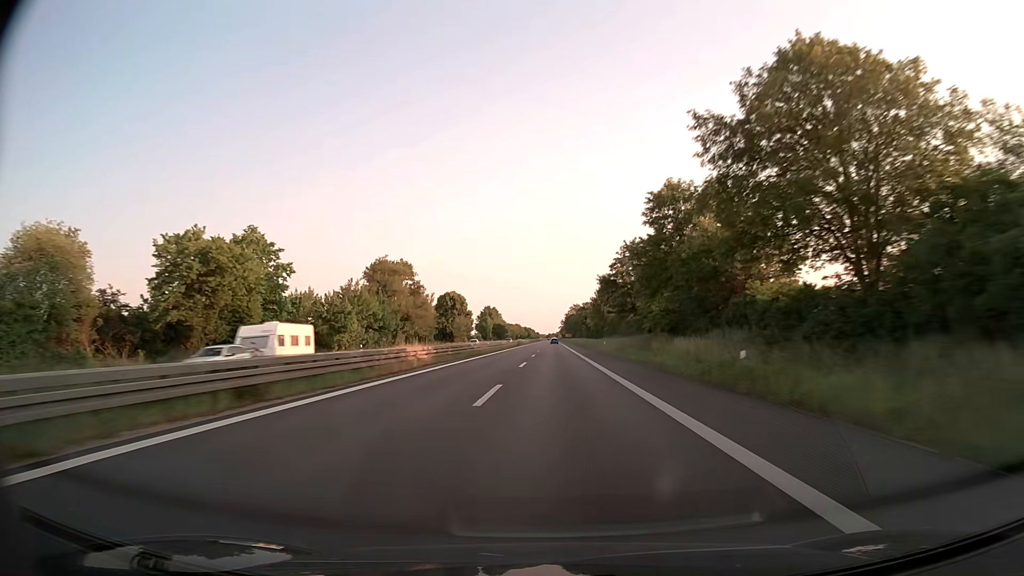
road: trunk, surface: asphalt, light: Day
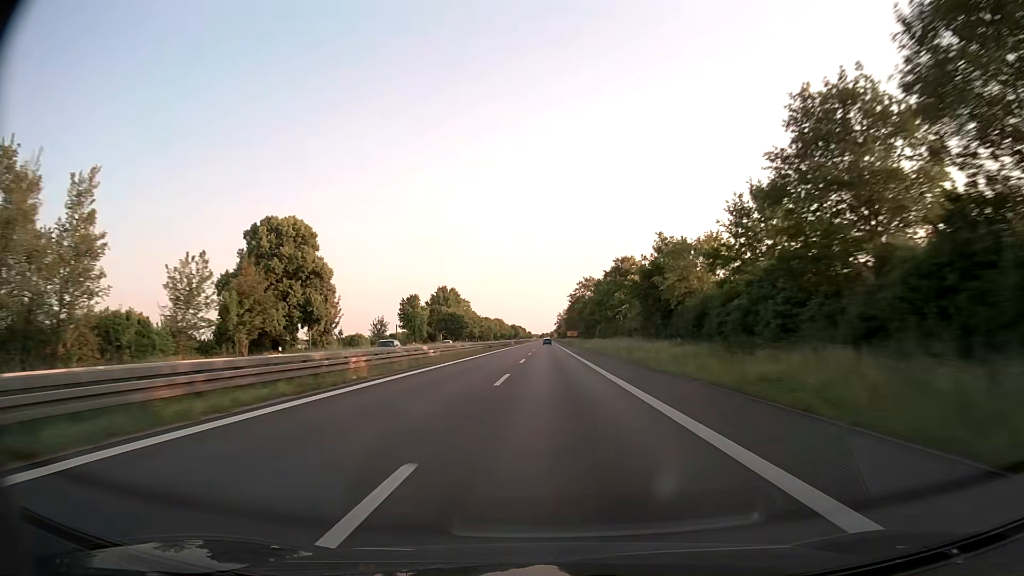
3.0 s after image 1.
(+1.1, +120.4) m; 0°
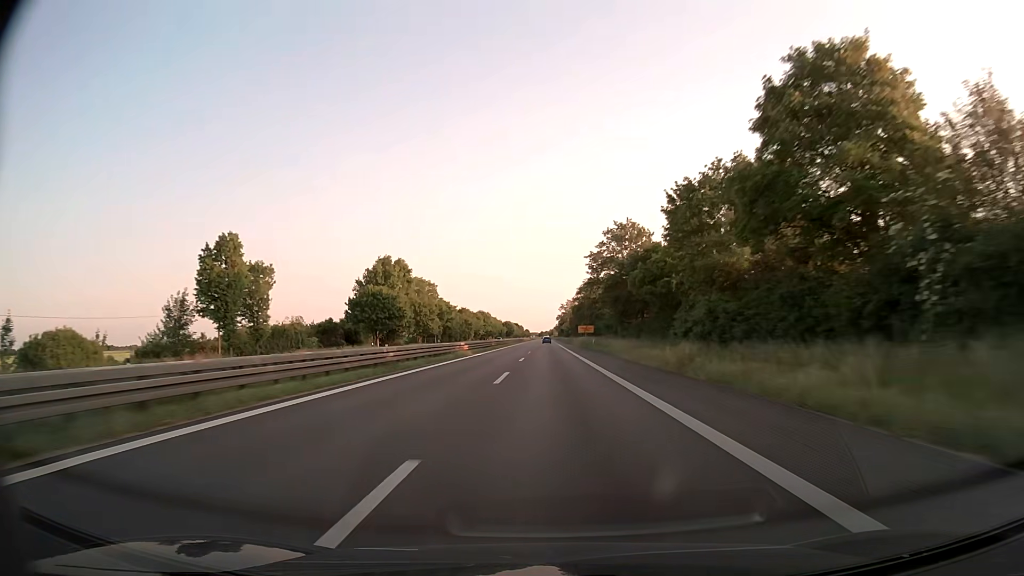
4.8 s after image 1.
(+0.1, +71.8) m; 0°
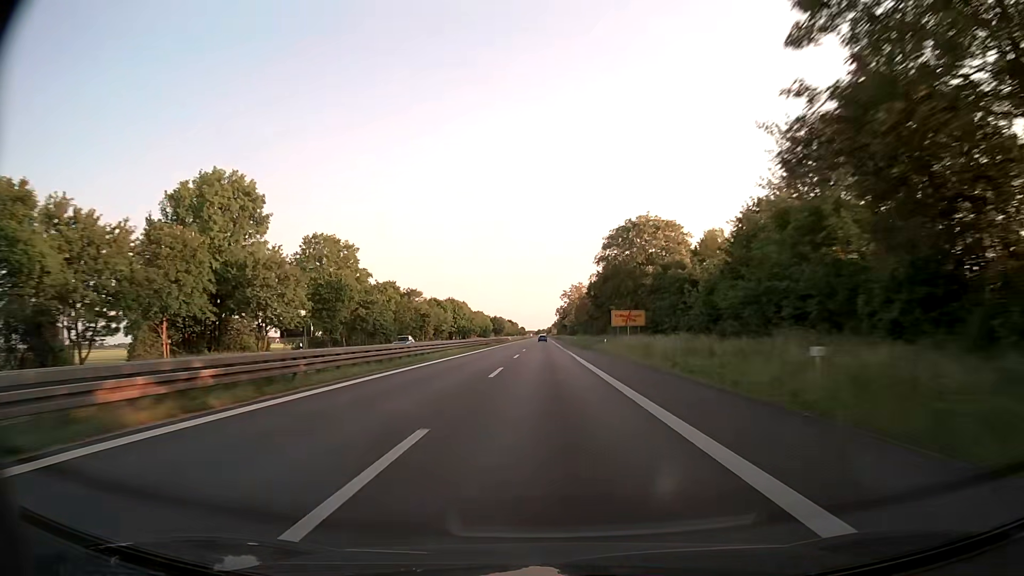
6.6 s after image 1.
(+0.1, +69.4) m; 0°
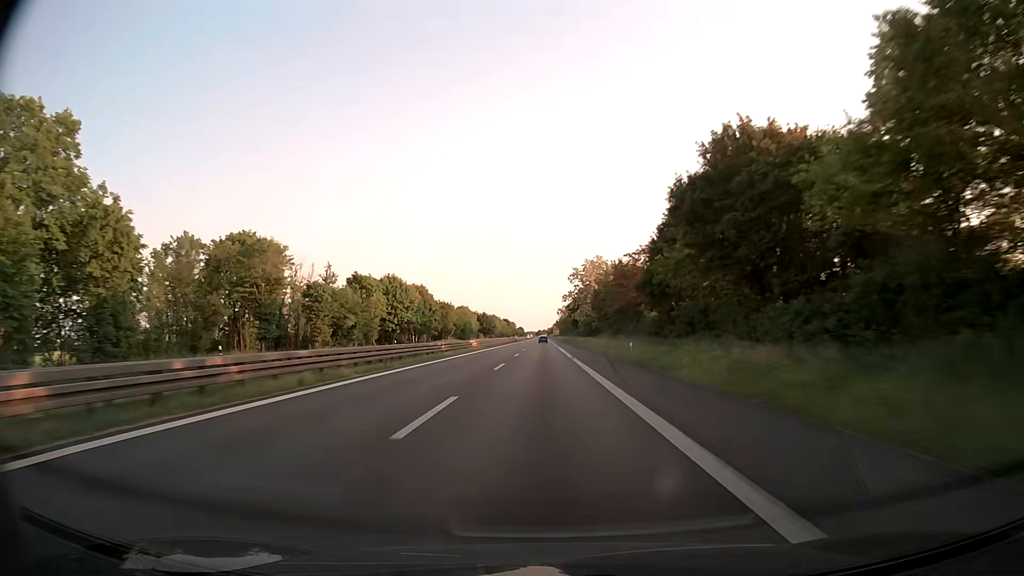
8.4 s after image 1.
(-0.2, +66.6) m; 0°
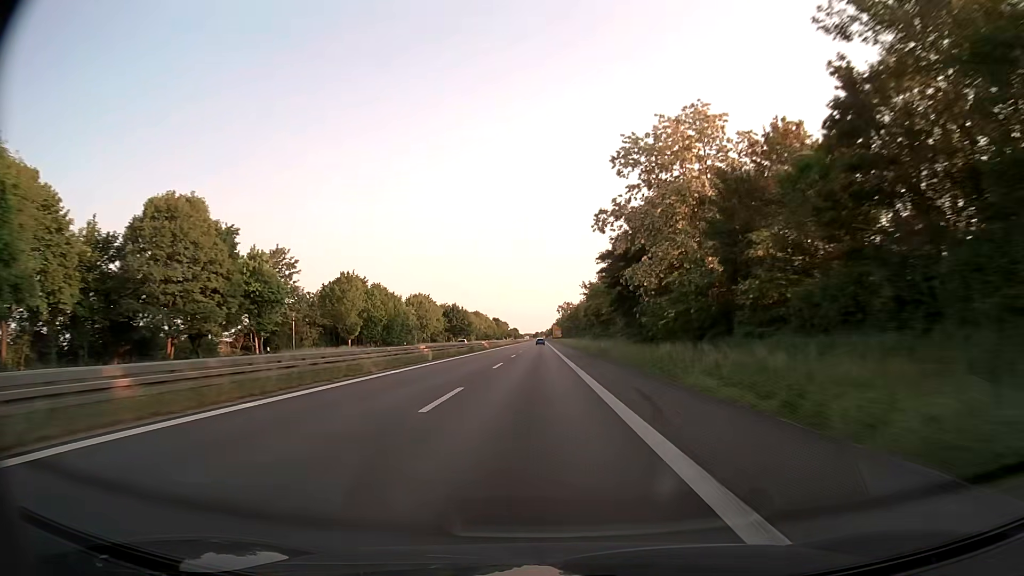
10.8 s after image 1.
(0.0, +86.6) m; 0°
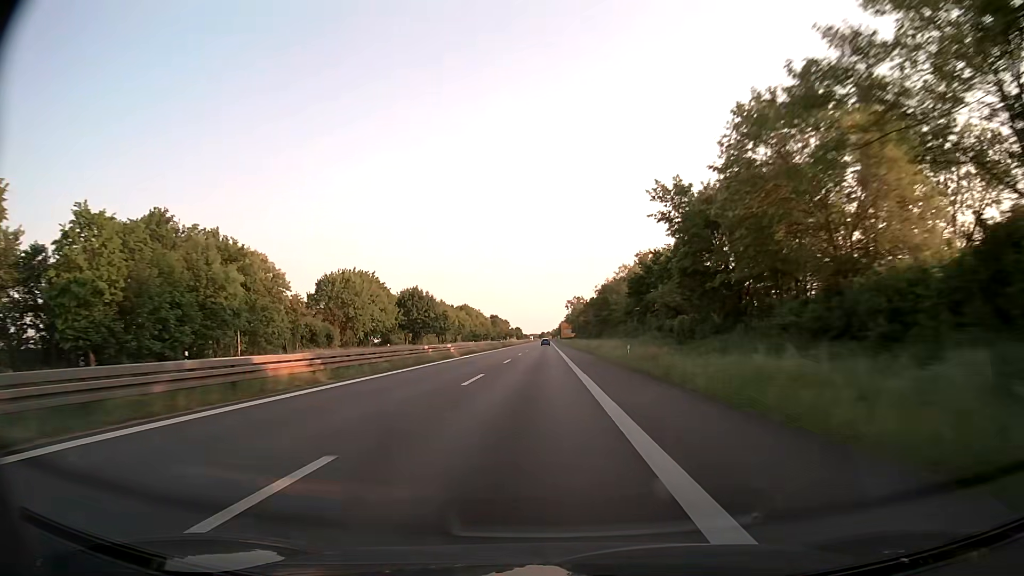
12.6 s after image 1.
(-0.1, +64.9) m; -1°
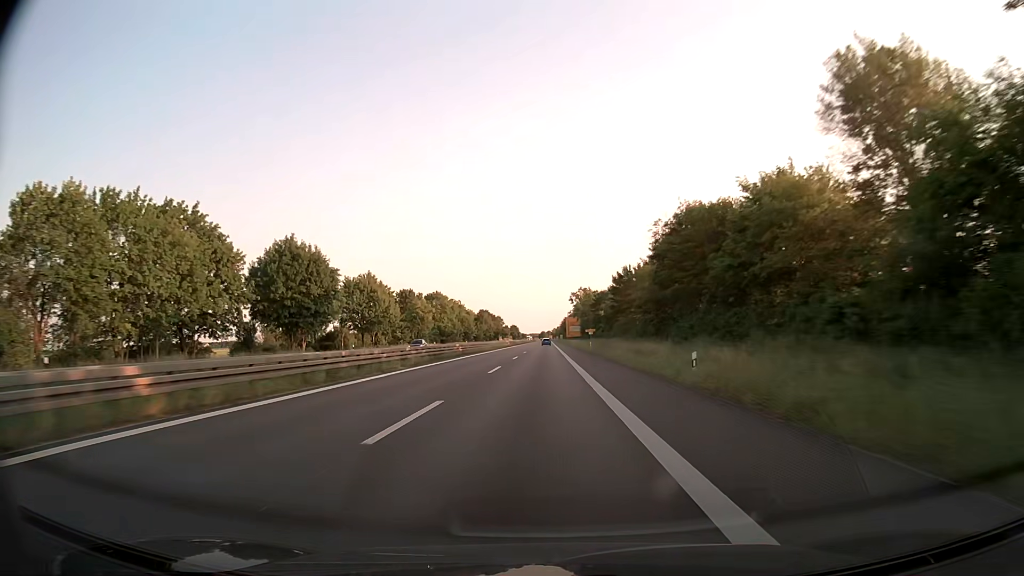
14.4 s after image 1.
(0.0, +65.1) m; 0°
(0, +10) (0, +20) (0, +30) (0, +40) (0, +50) (0, +60) (0, +70) (0, +80) (0, +90) (0, +100) m
